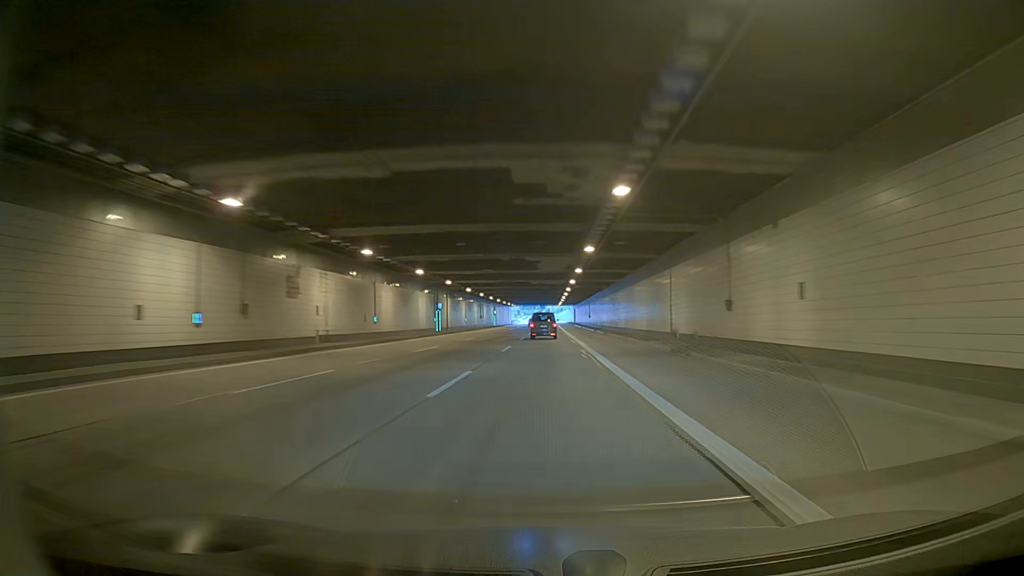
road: motorway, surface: asphalt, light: Day
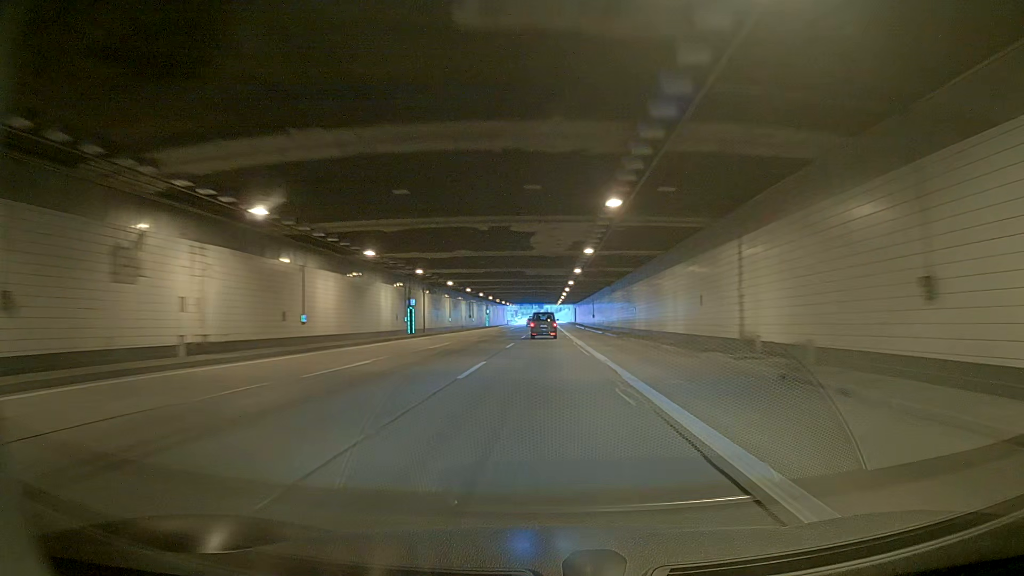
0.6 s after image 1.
(+0.1, +14.1) m; +1°
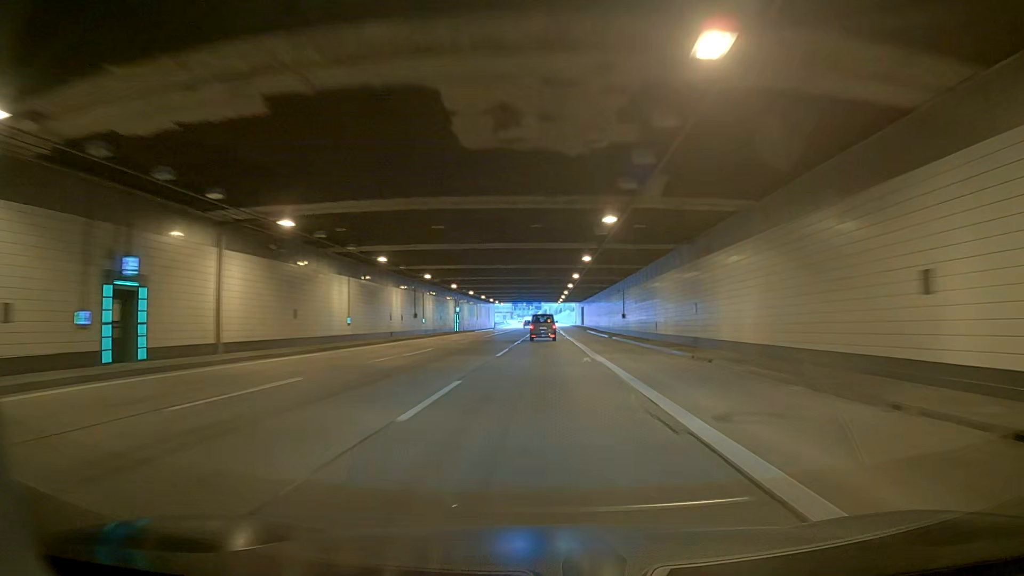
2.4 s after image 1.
(0.0, +42.4) m; 0°
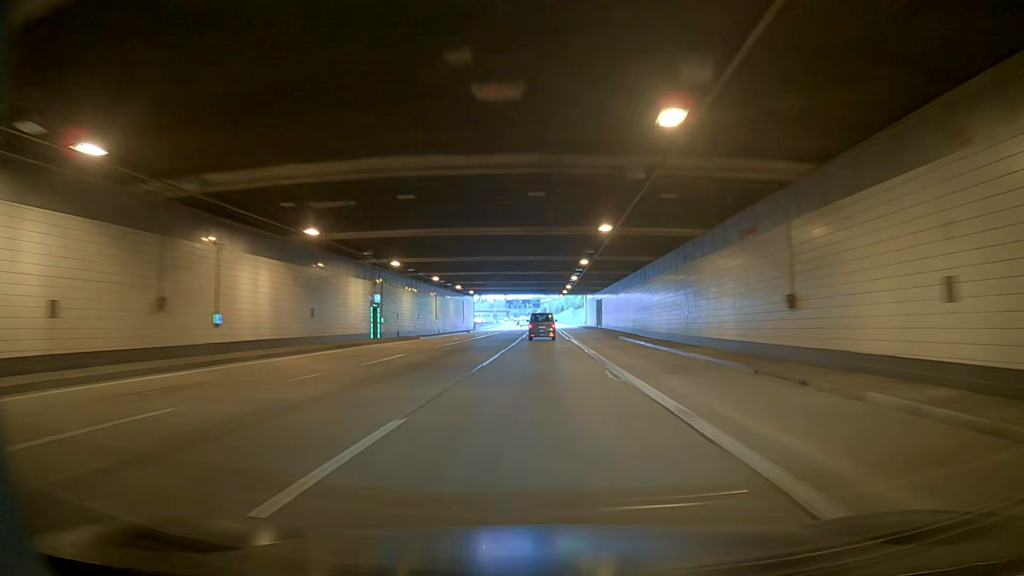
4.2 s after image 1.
(0.0, +42.5) m; 0°
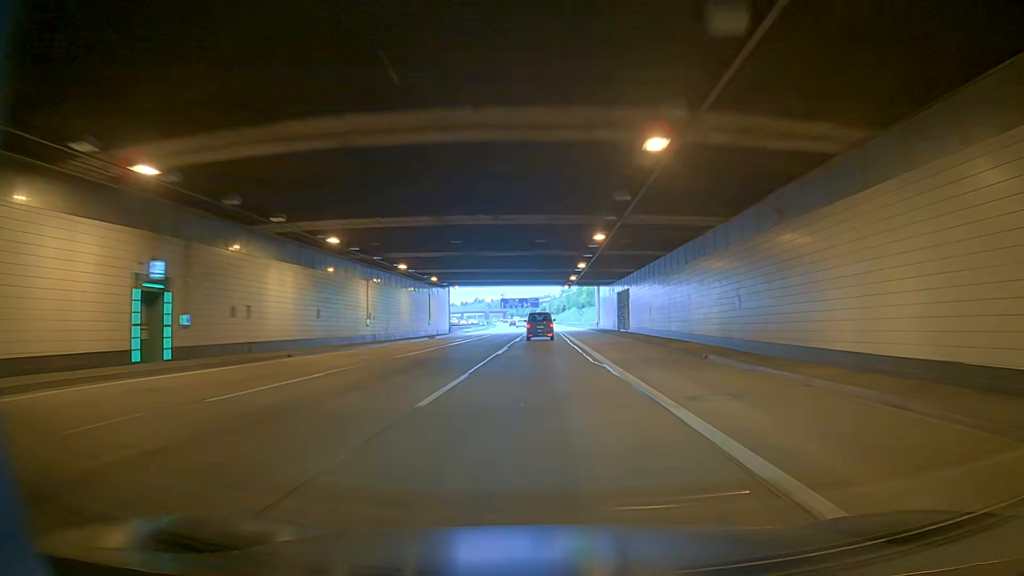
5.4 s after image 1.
(0.0, +28.3) m; 0°
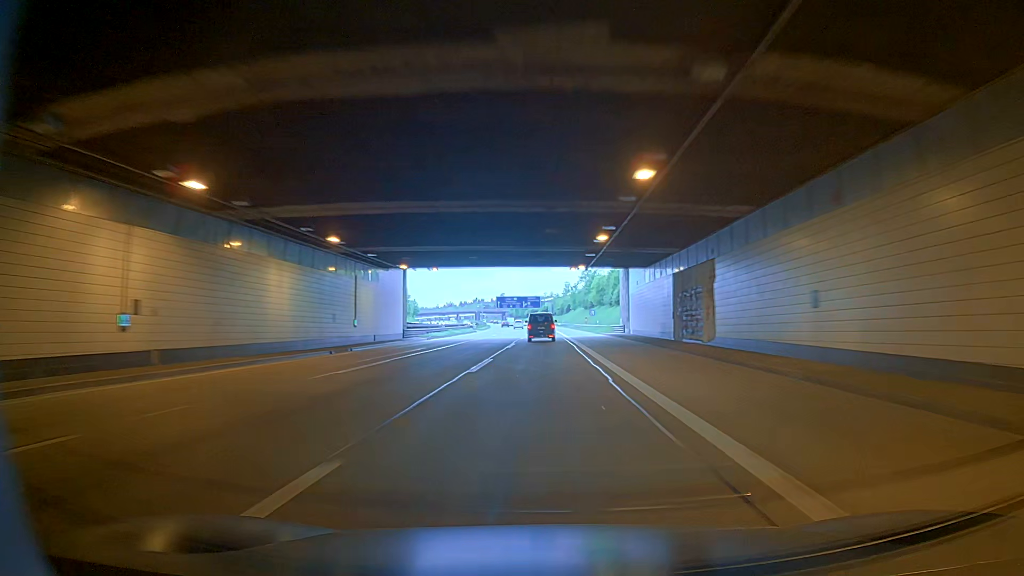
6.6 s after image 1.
(0.0, +28.3) m; 0°
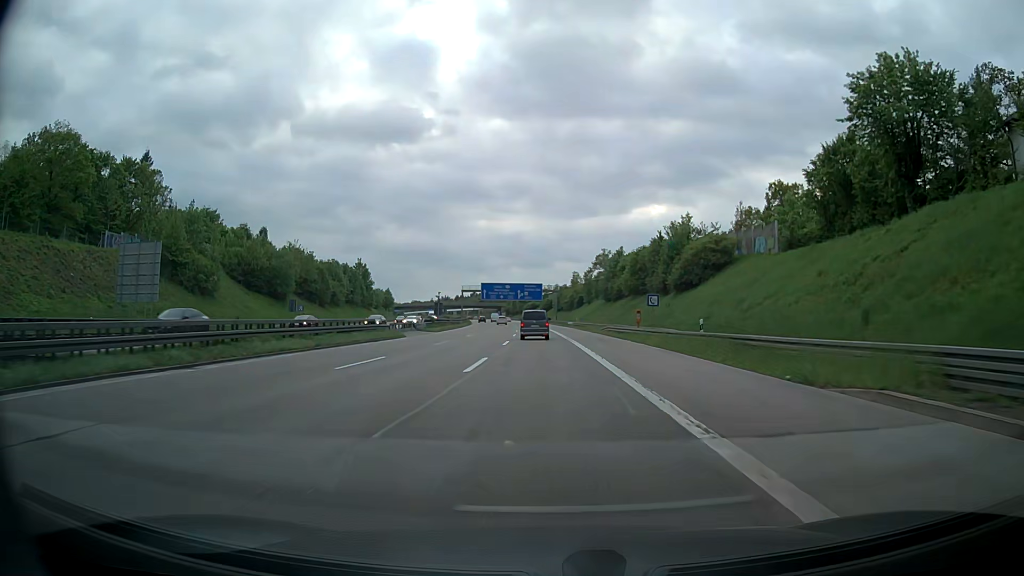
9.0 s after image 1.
(0.0, +56.7) m; 0°
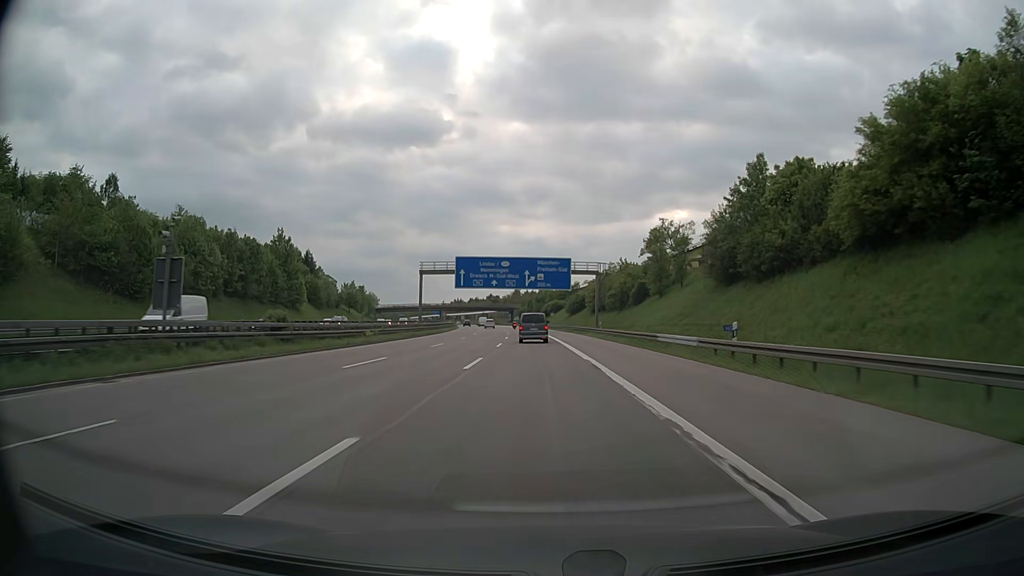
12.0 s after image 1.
(0.0, +70.8) m; -1°
(0, +10) (0, +20) (-1, +30) (-1, +40) (-1, +50) (-2, +60) (-2, +70) (-3, +80) (-4, +90) (-4, +100) m
